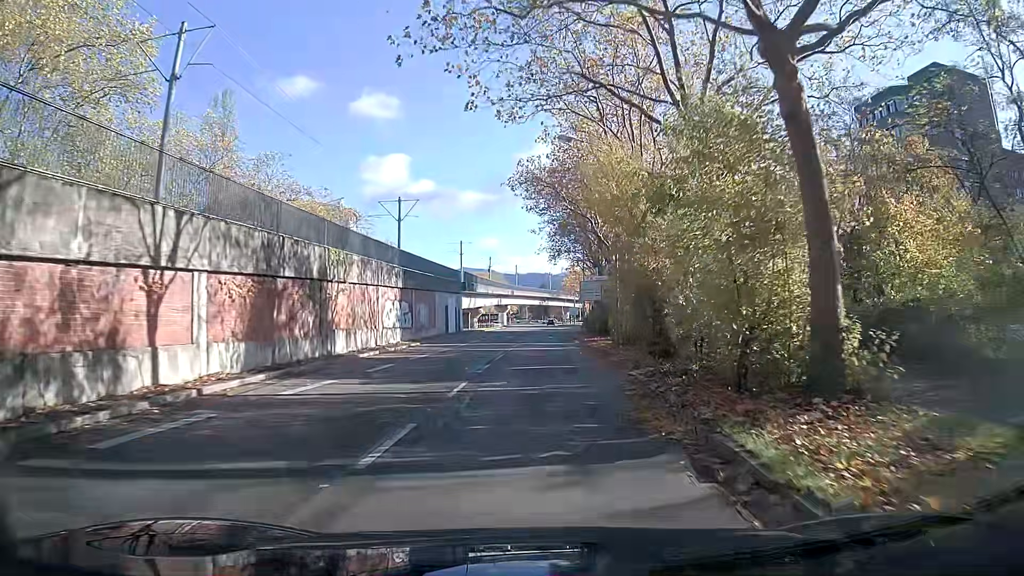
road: tertiary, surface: asphalt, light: Day
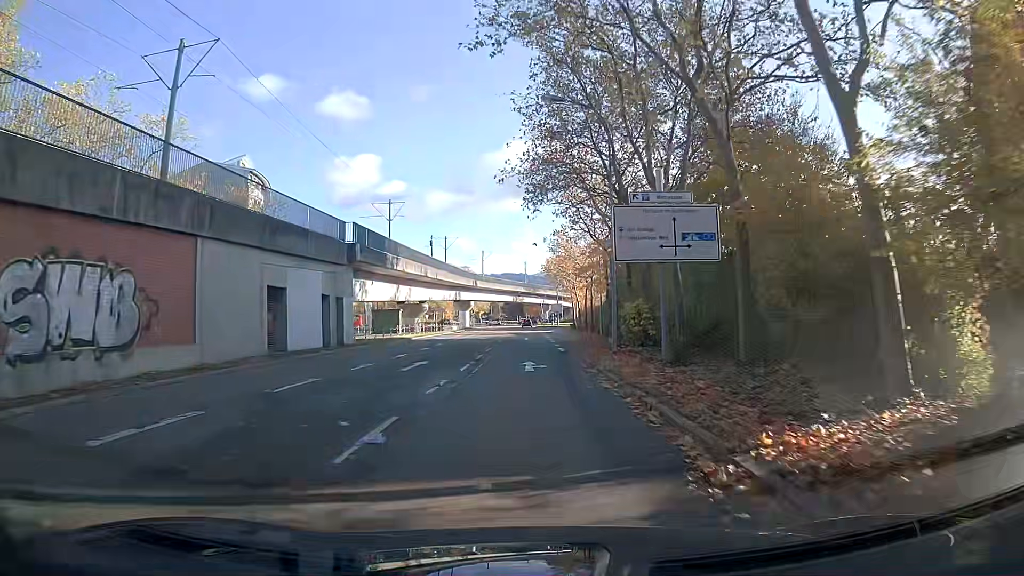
(+0.8, +35.4) m; +2°
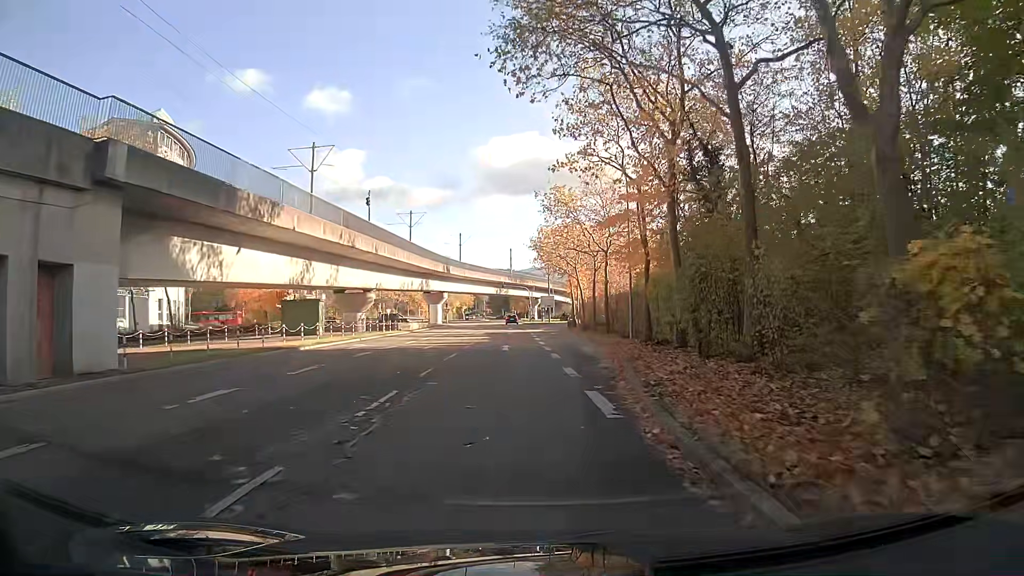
(+0.3, +21.1) m; +2°
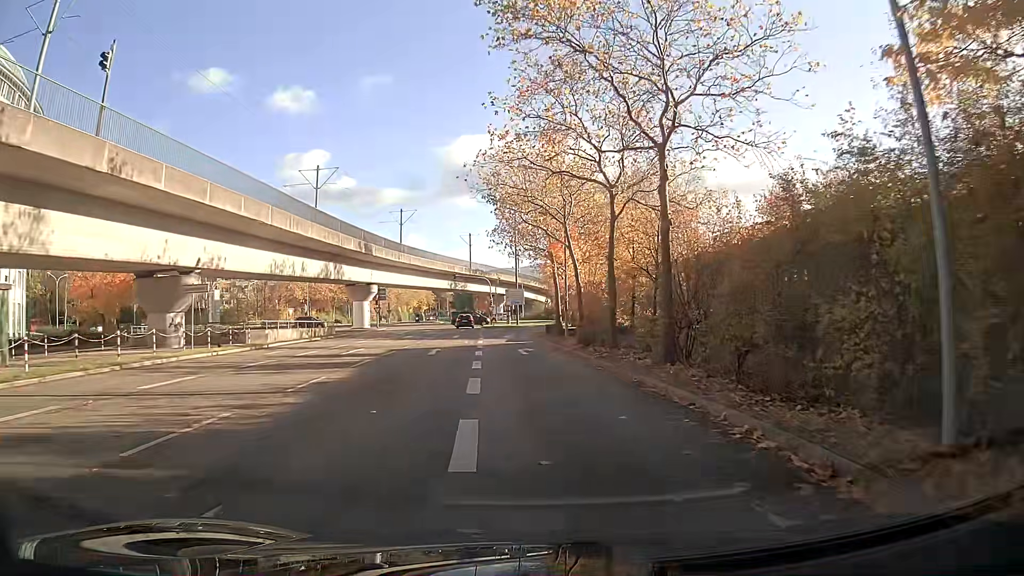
(+0.5, +26.7) m; +2°
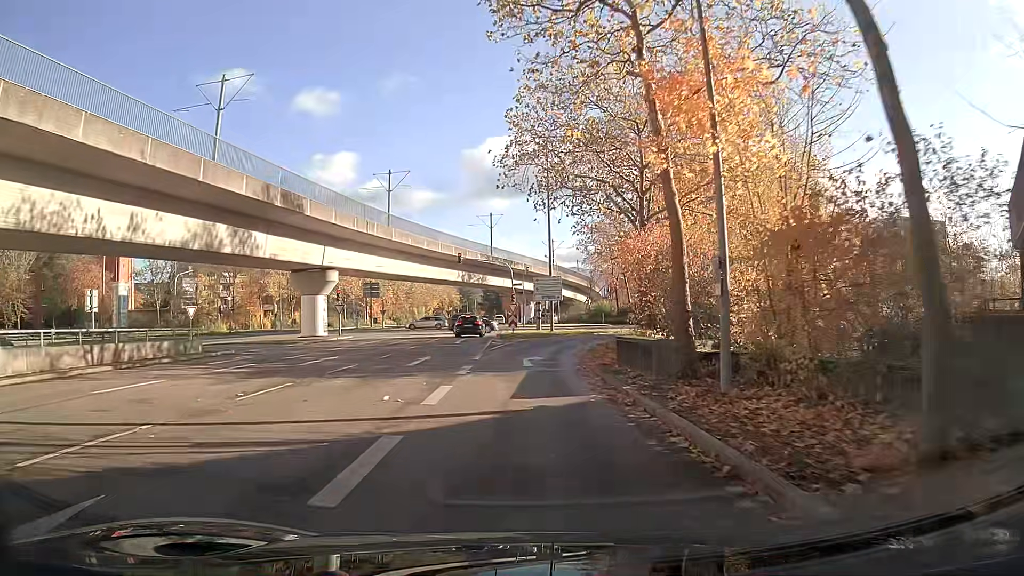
(-0.4, +24.8) m; -3°
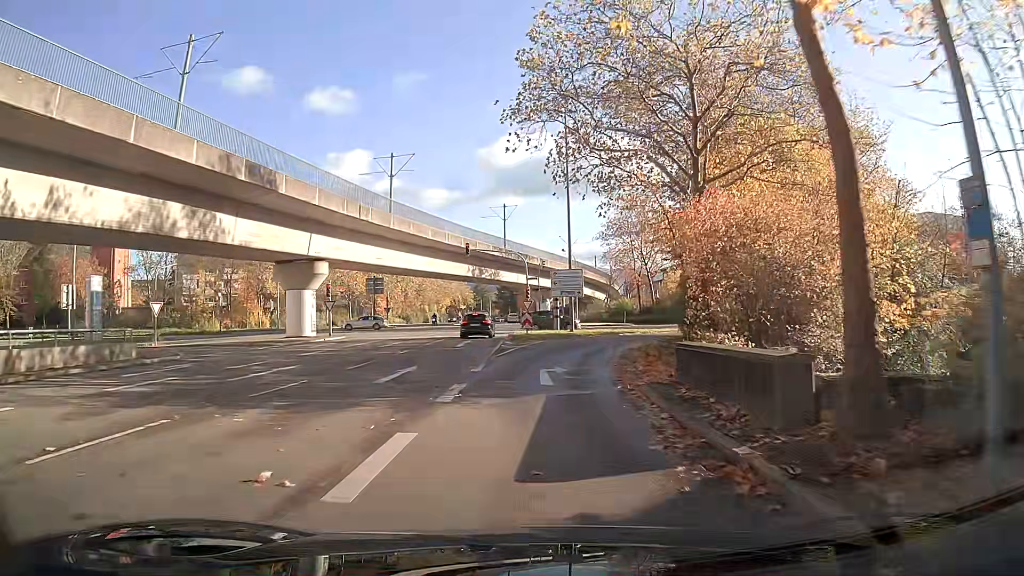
(0.0, +5.8) m; -1°
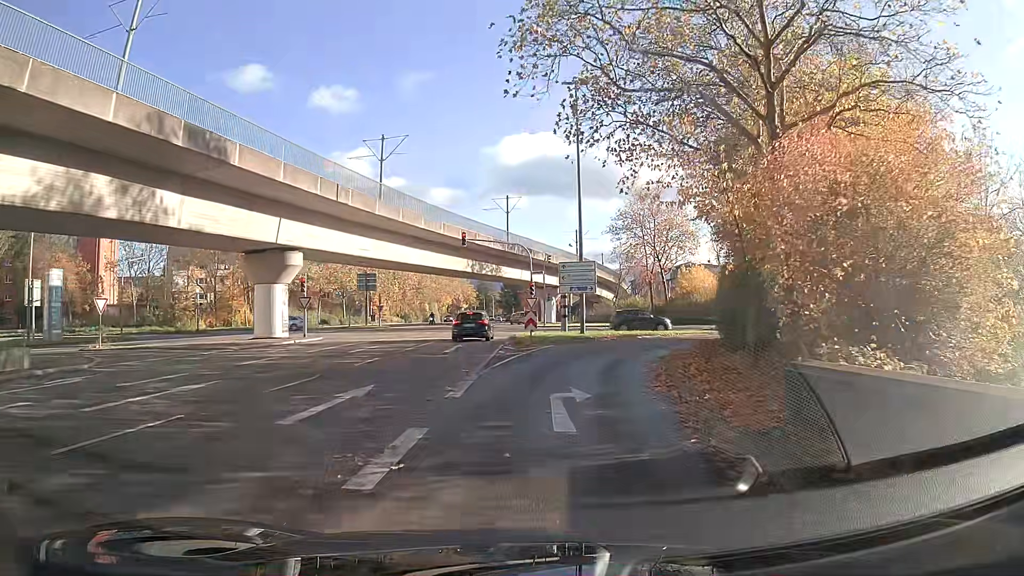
(0.0, +5.5) m; 0°
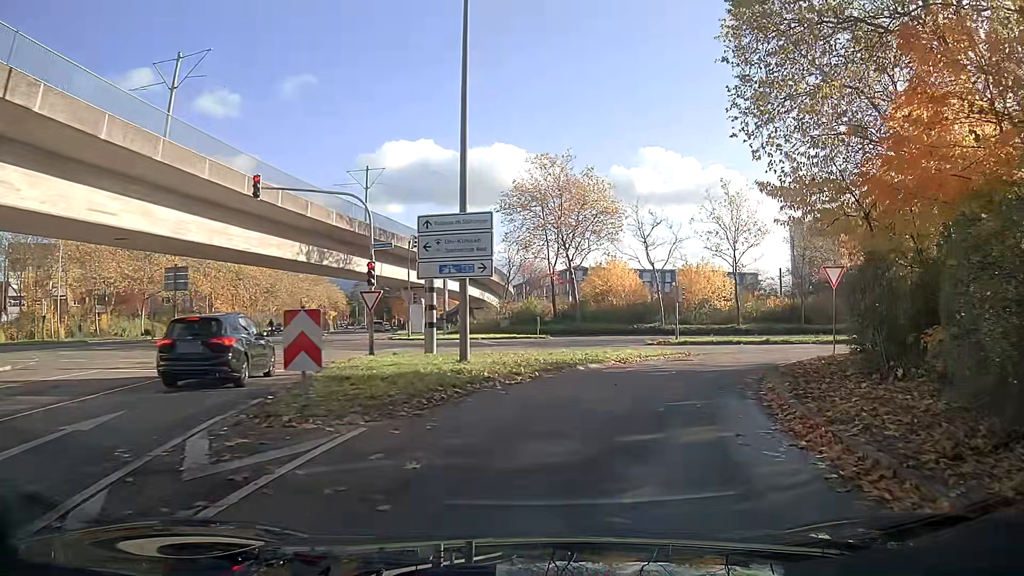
(+1.6, +18.4) m; +13°
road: secondary_link
